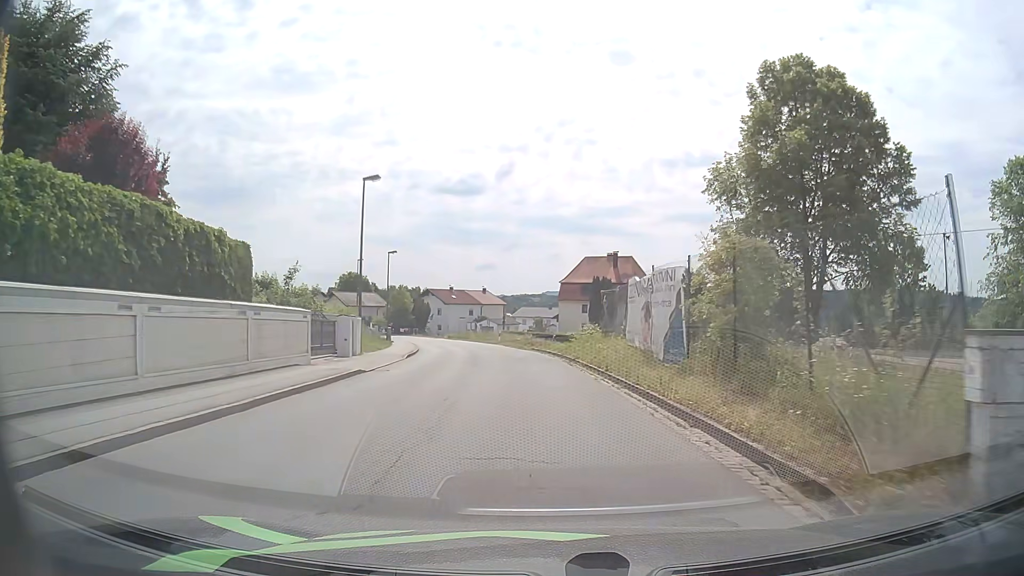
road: unclassified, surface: asphalt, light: Day
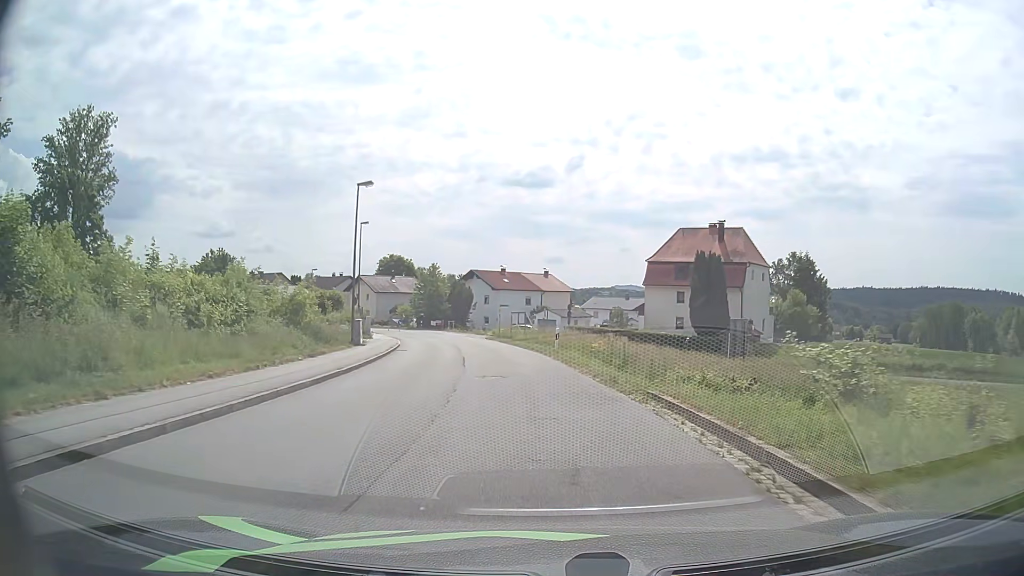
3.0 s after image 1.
(-1.3, +27.3) m; -6°
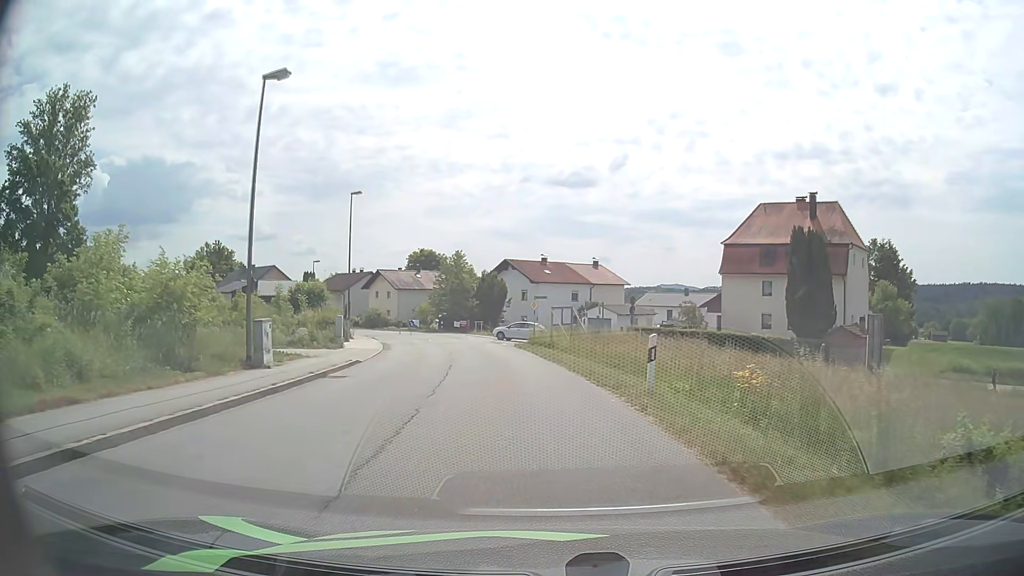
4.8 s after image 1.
(-0.4, +15.9) m; -3°
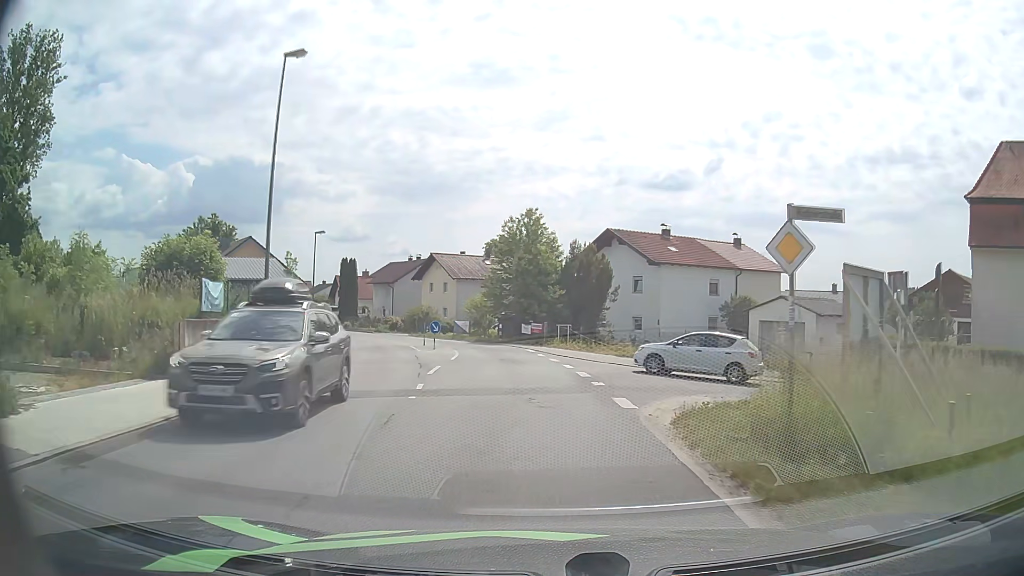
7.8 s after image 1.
(-2.1, +26.8) m; -8°
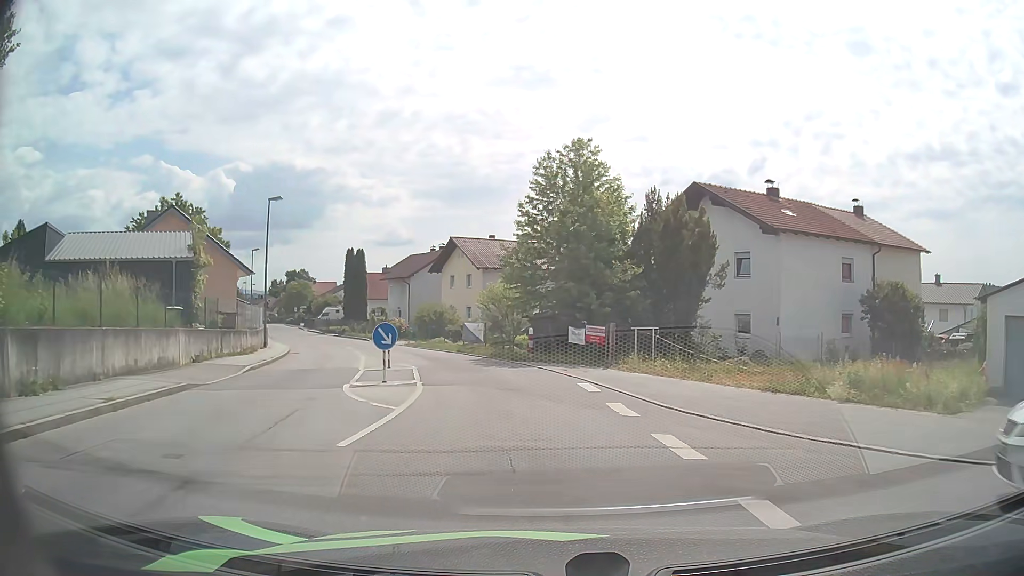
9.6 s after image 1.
(-0.5, +16.5) m; -4°
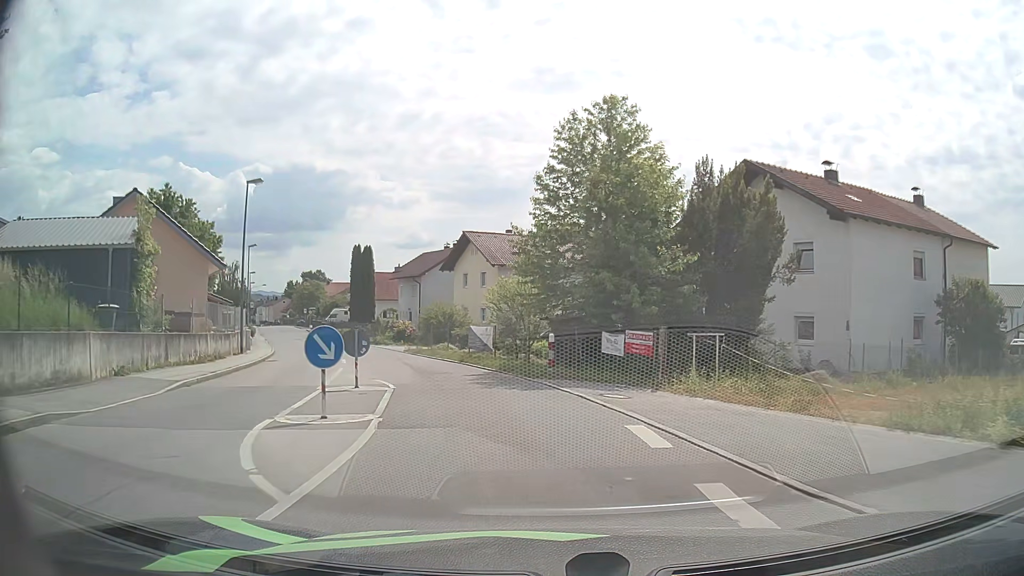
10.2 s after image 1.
(0.0, +5.3) m; -1°
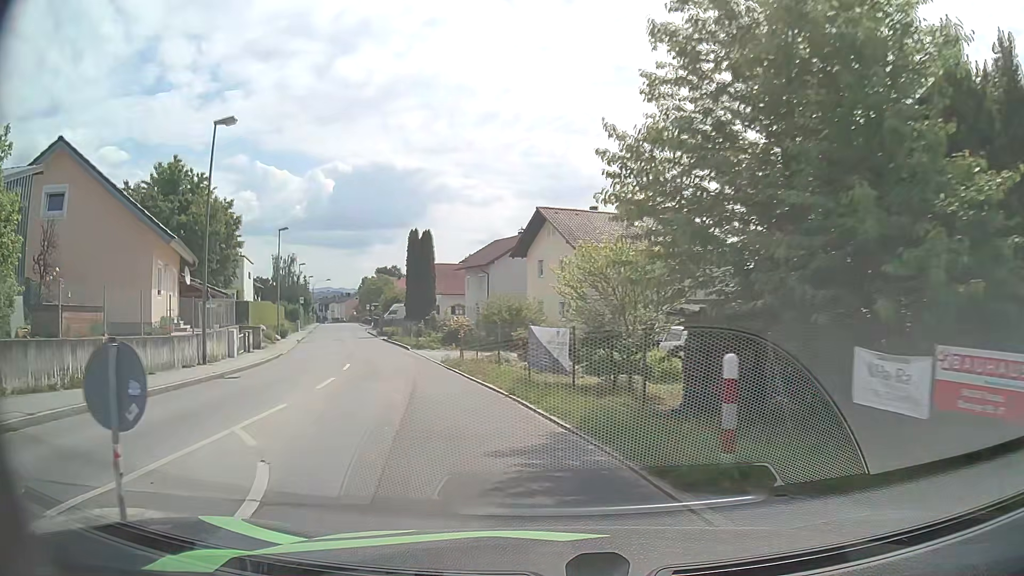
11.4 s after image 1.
(-0.4, +10.4) m; -7°
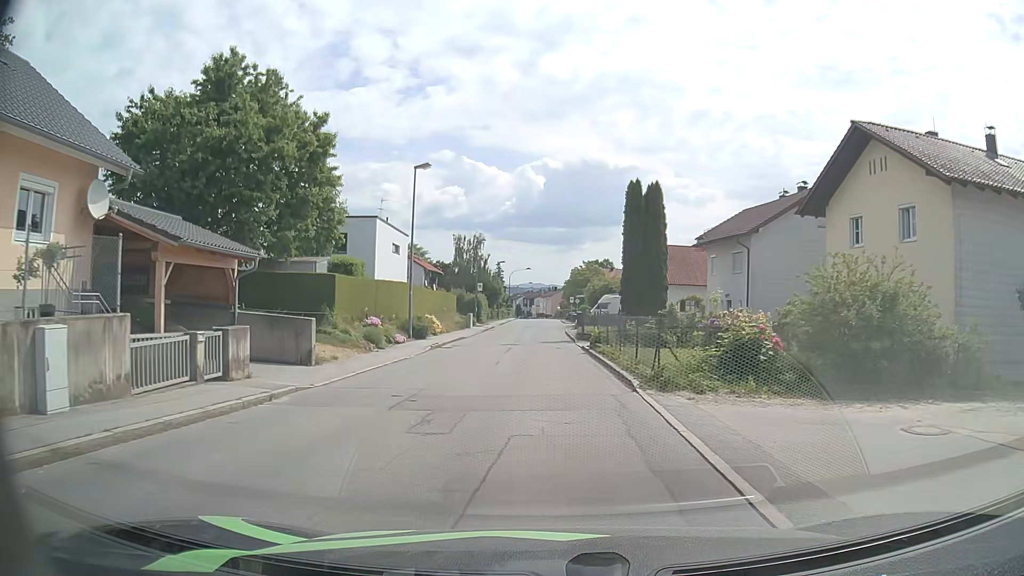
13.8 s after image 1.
(-3.7, +19.3) m; -18°
(0, +10) (0, +20) (0, +30) (0, +40) (0, +50) (0, +60) (0, +70) (0, +80) (0, +90) (0, +100) m
